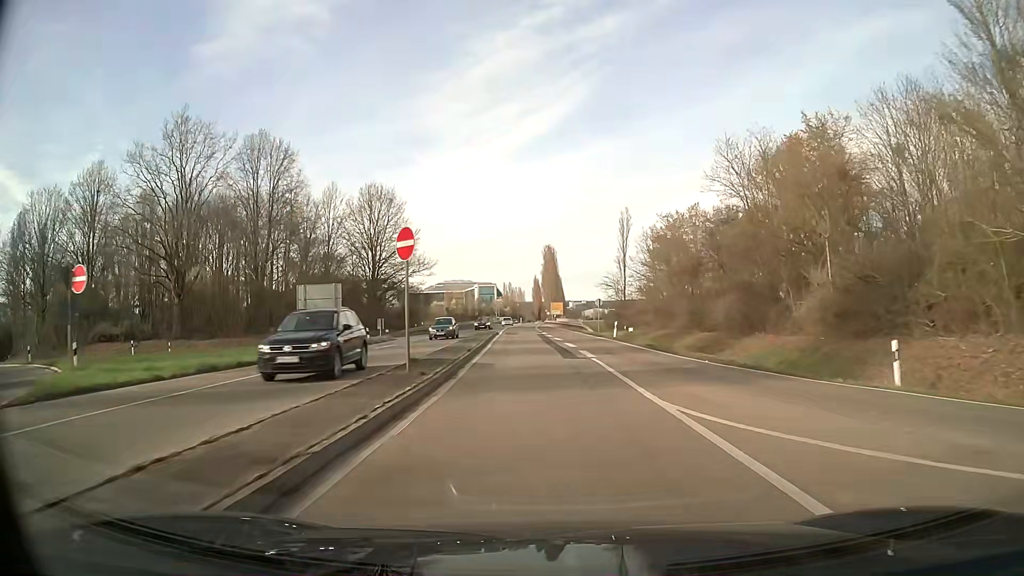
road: motorway_link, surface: asphalt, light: Day
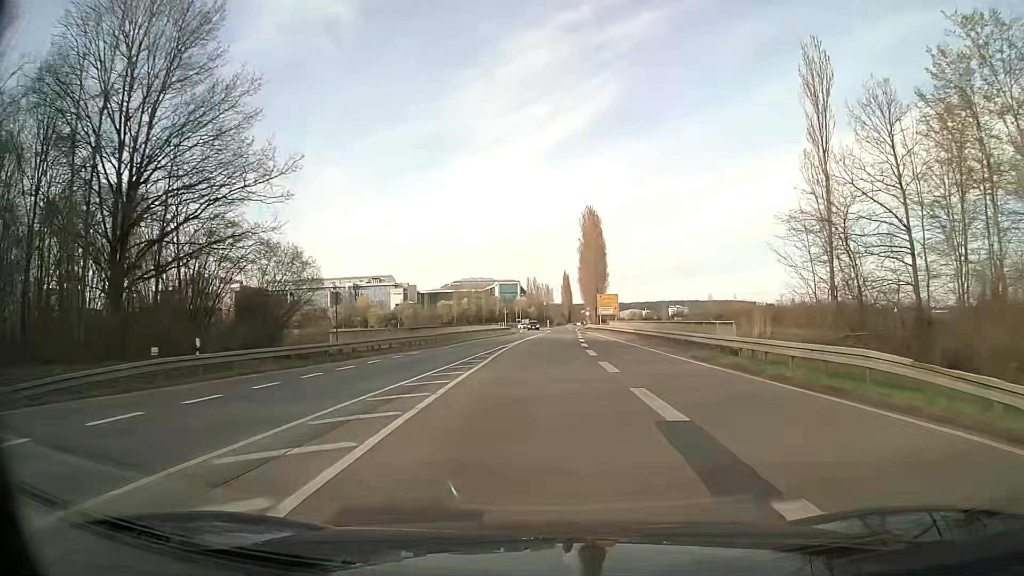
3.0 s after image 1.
(-1.5, +53.6) m; -2°
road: tertiary
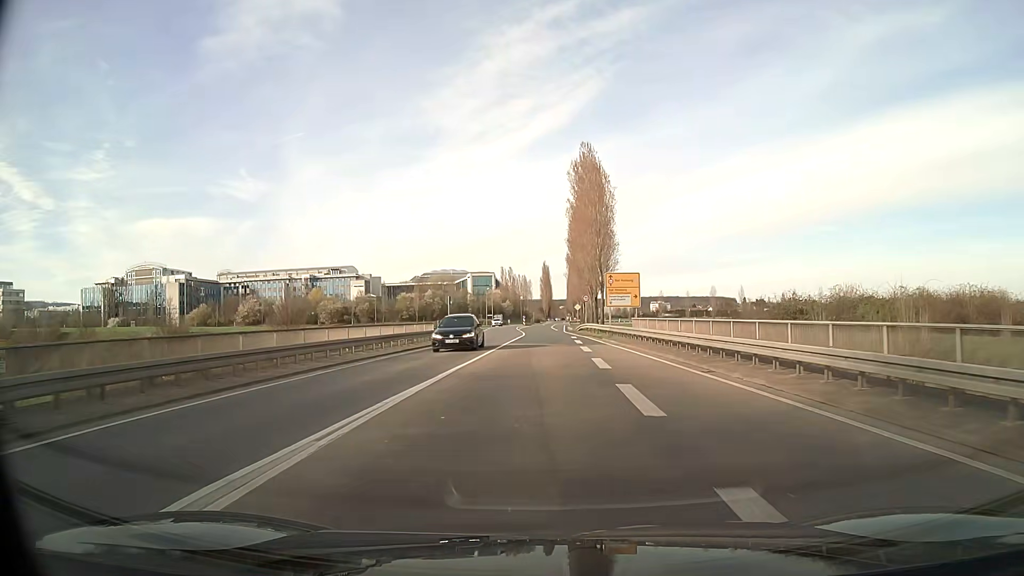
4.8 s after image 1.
(+0.6, +31.9) m; +2°
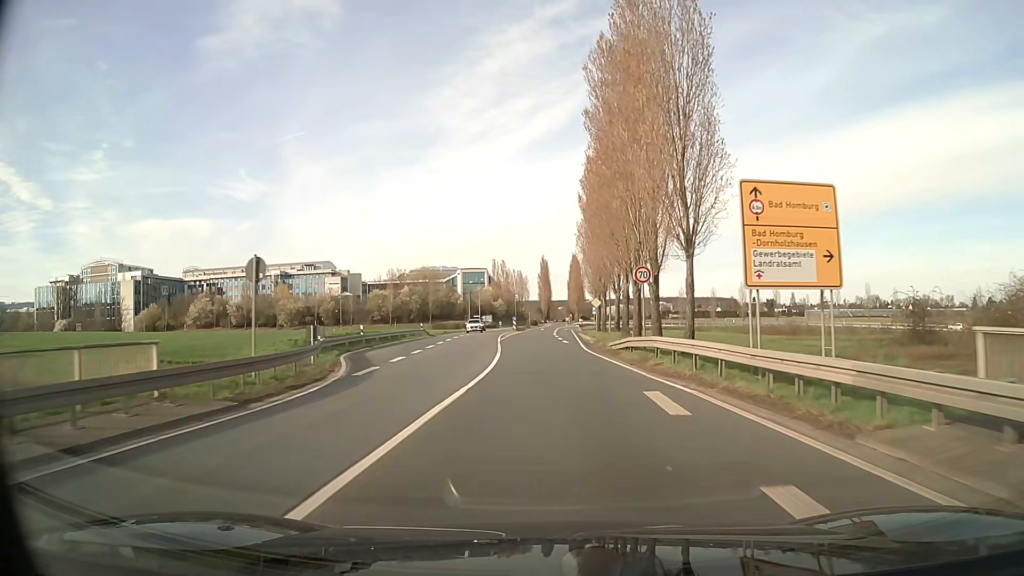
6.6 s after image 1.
(0.0, +31.8) m; 0°
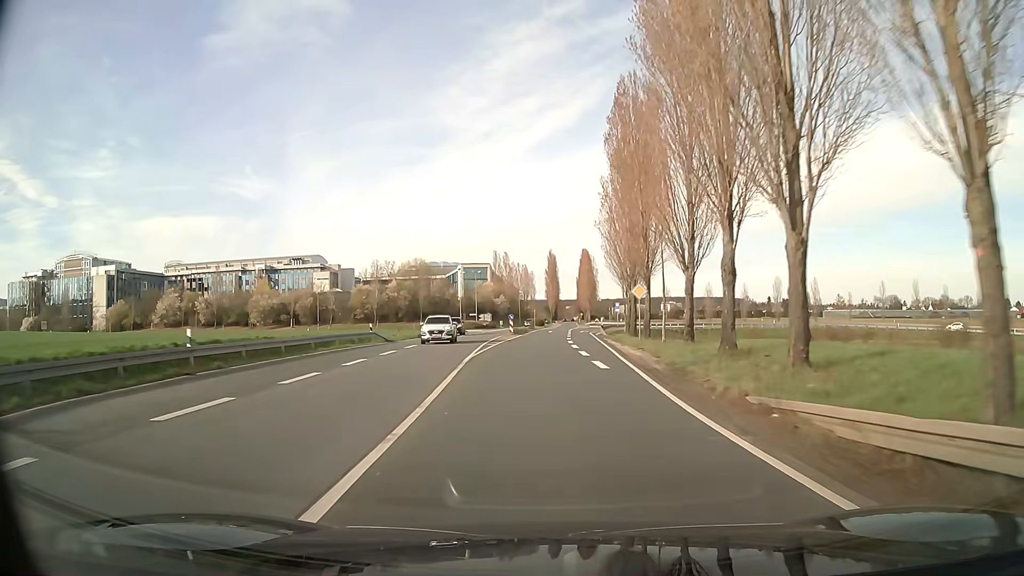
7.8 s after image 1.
(-0.1, +21.2) m; 0°
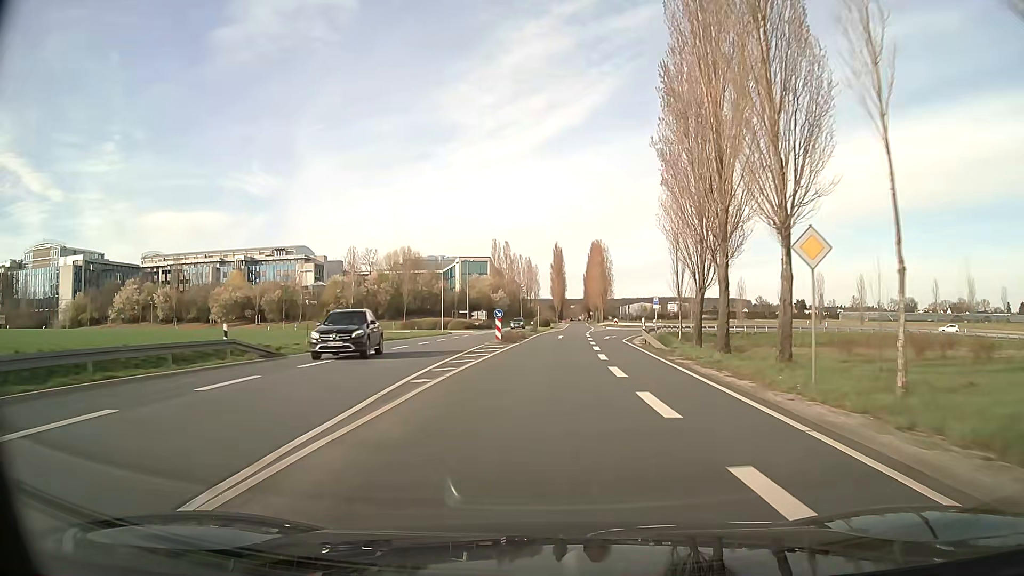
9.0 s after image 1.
(-0.3, +21.2) m; -1°
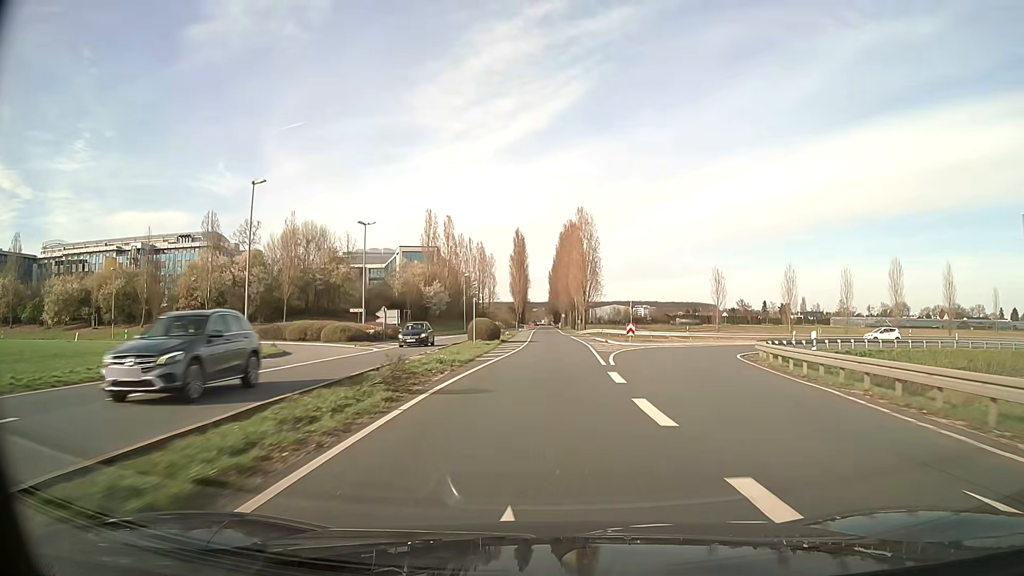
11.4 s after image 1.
(+1.4, +42.4) m; +4°
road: secondary_link
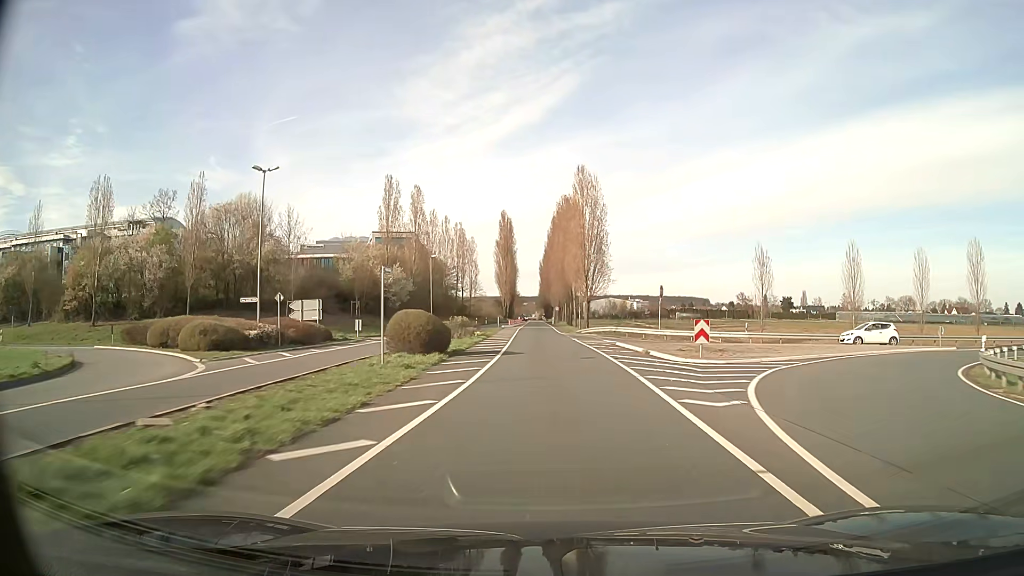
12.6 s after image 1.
(+0.2, +21.3) m; +1°
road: tertiary
(0, +10) (0, +20) (0, +30) (0, +40) (0, +50) (0, +60) (-1, +70) (-1, +80) (-1, +90) (-1, +100) m
